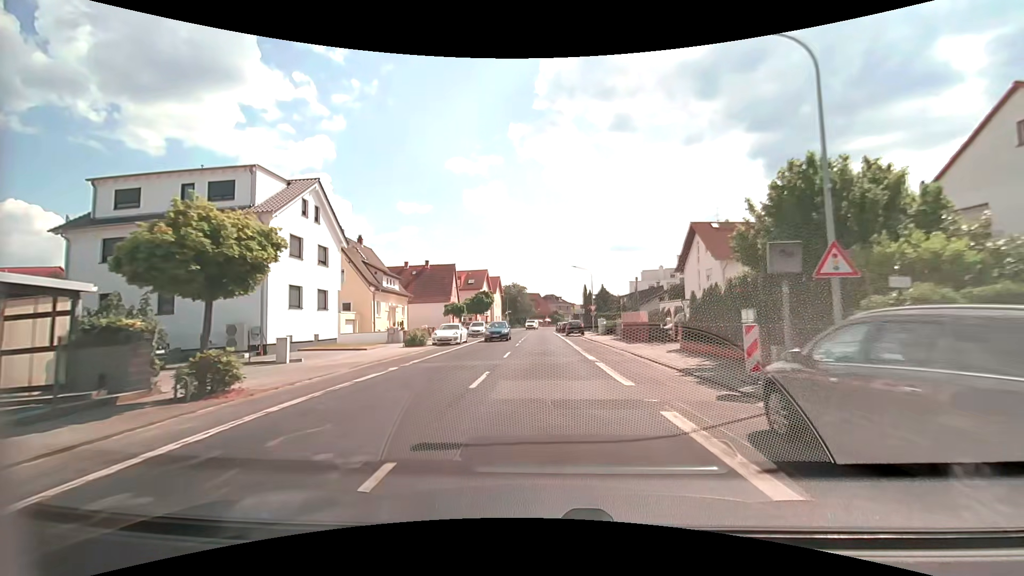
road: secondary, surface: asphalt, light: Day
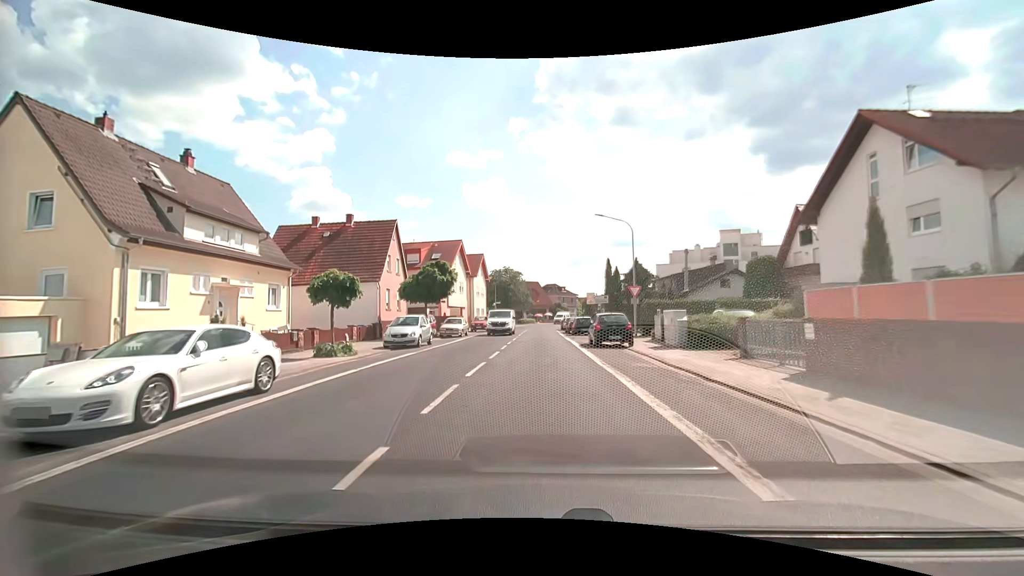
(0.0, +26.7) m; 0°
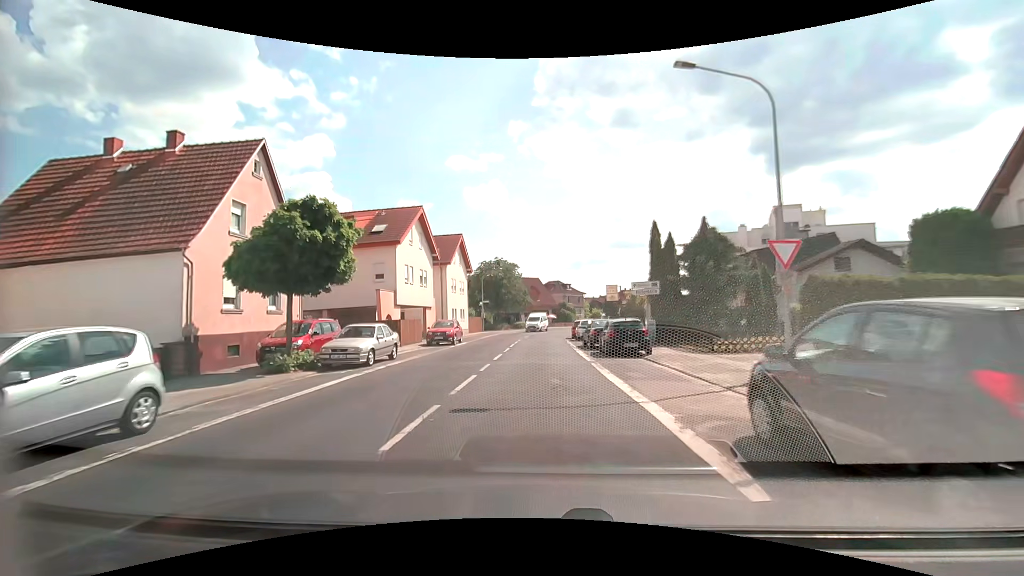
(0.0, +19.3) m; -1°
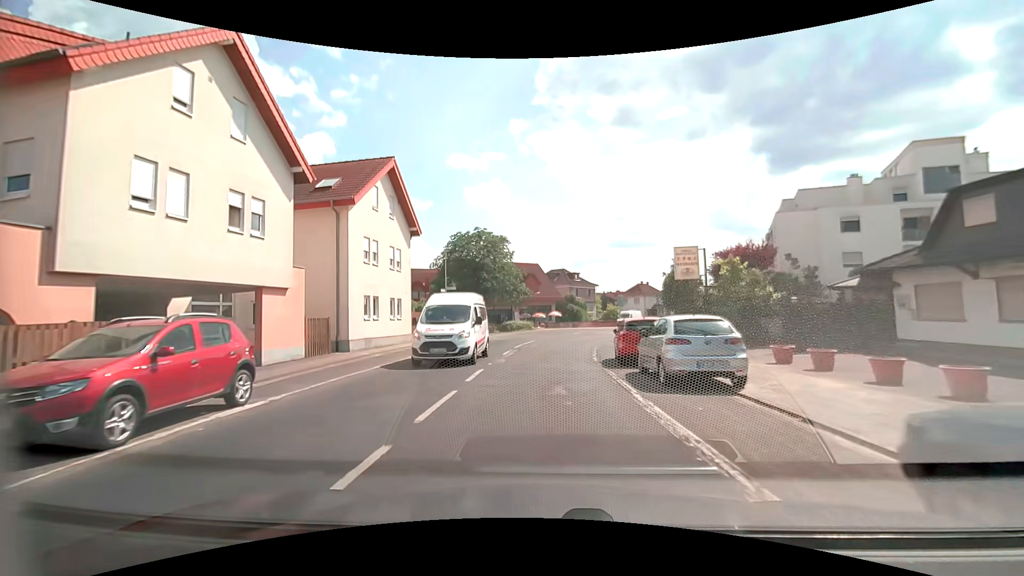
(+0.1, +24.1) m; 0°
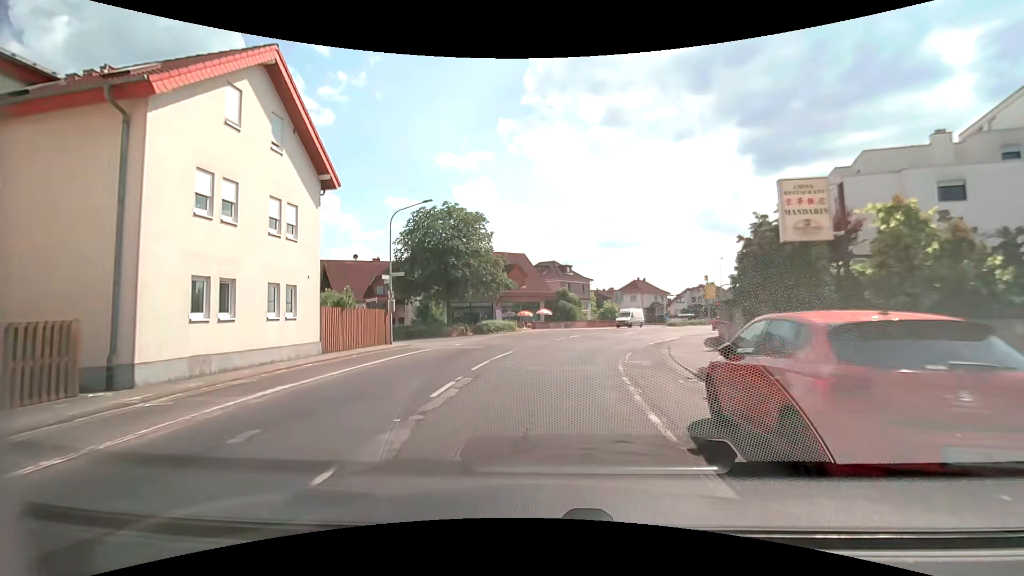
(+0.1, +11.3) m; +1°
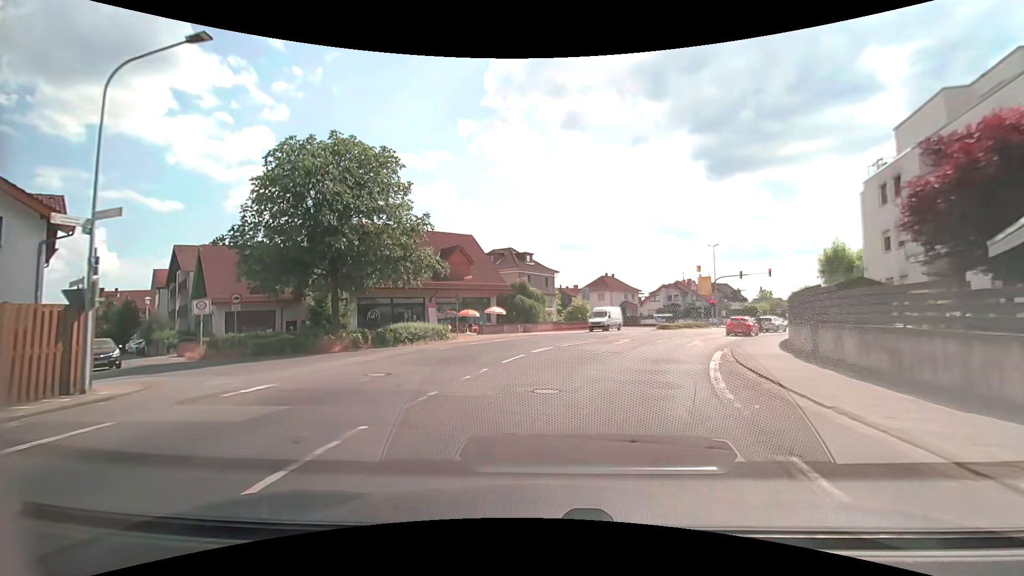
(+0.5, +15.7) m; +4°
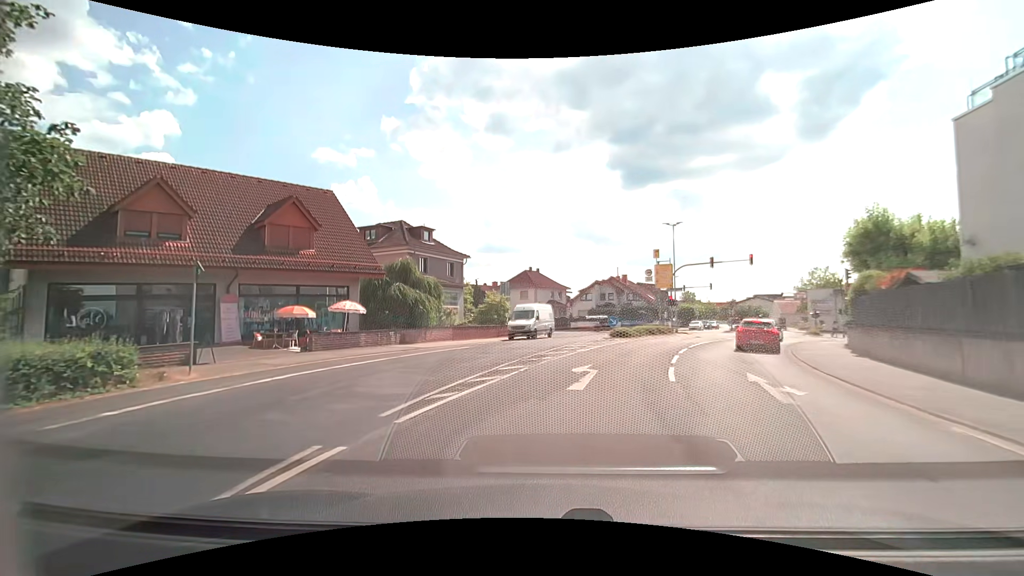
(+1.5, +17.1) m; +9°
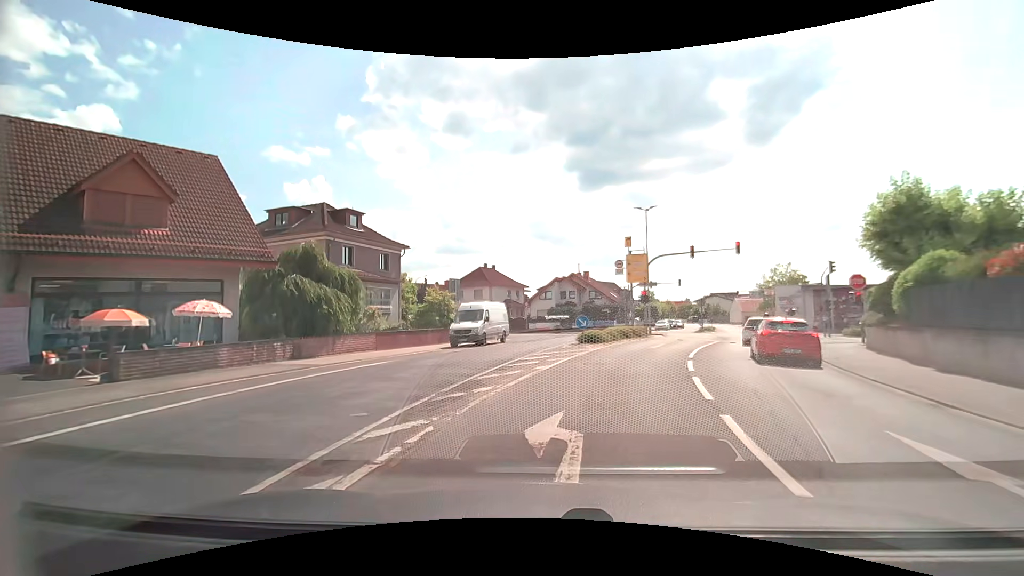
(+0.4, +7.0) m; +5°
(+1, +10) (+3, +20) (+7, +29) (+11, +38) (+14, +48) (+9, +56) (0, +61) (-8, +66) (-16, +72) (-25, +77) m
